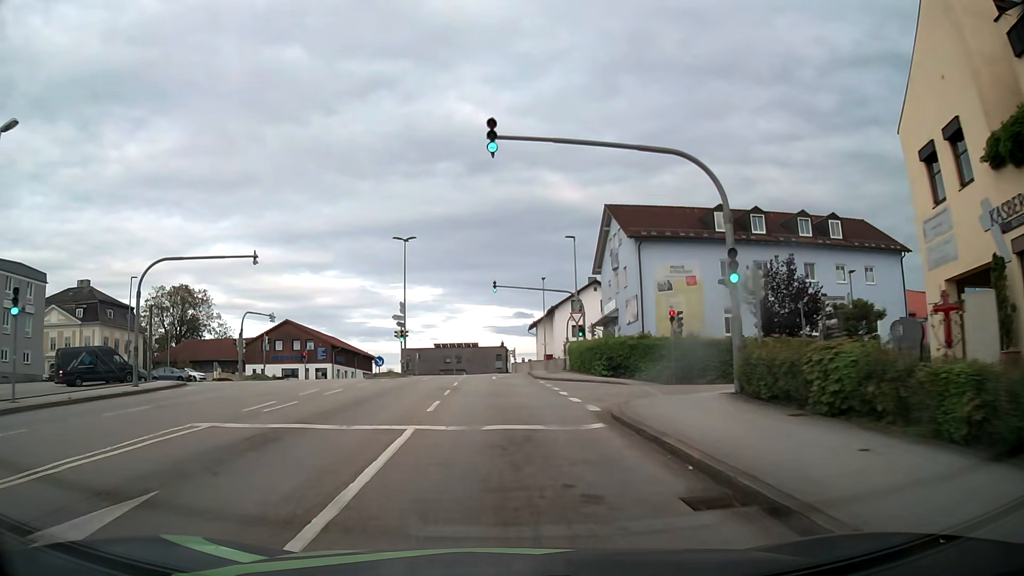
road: tertiary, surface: asphalt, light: Day
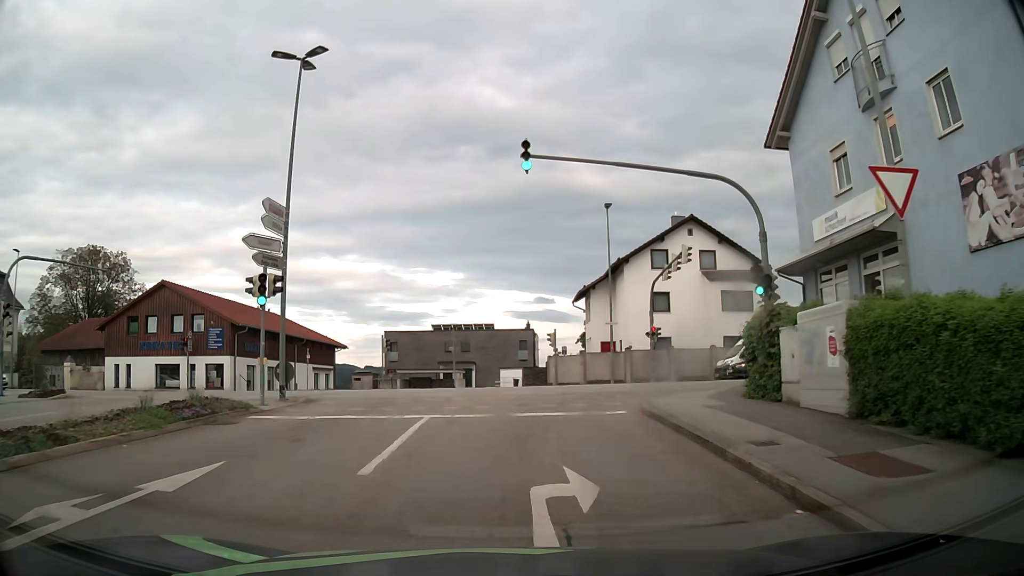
(-0.7, +31.2) m; -2°
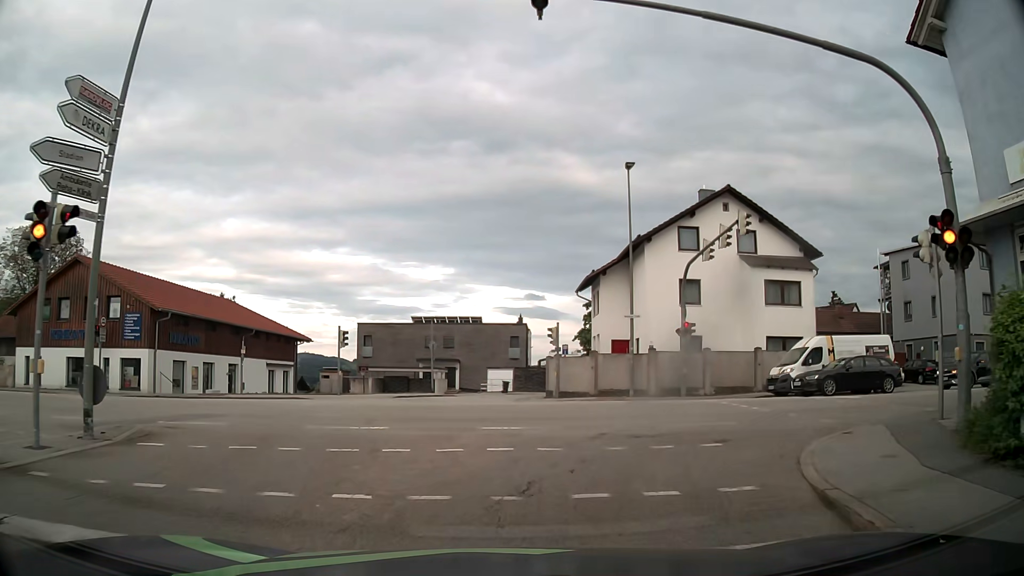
(0.0, +8.8) m; 0°
